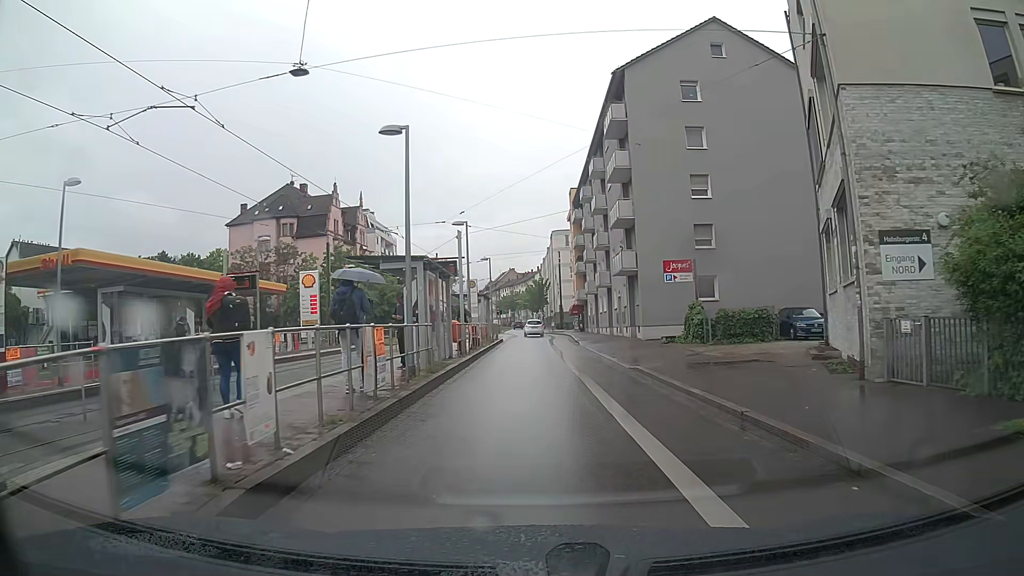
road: primary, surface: asphalt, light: Day
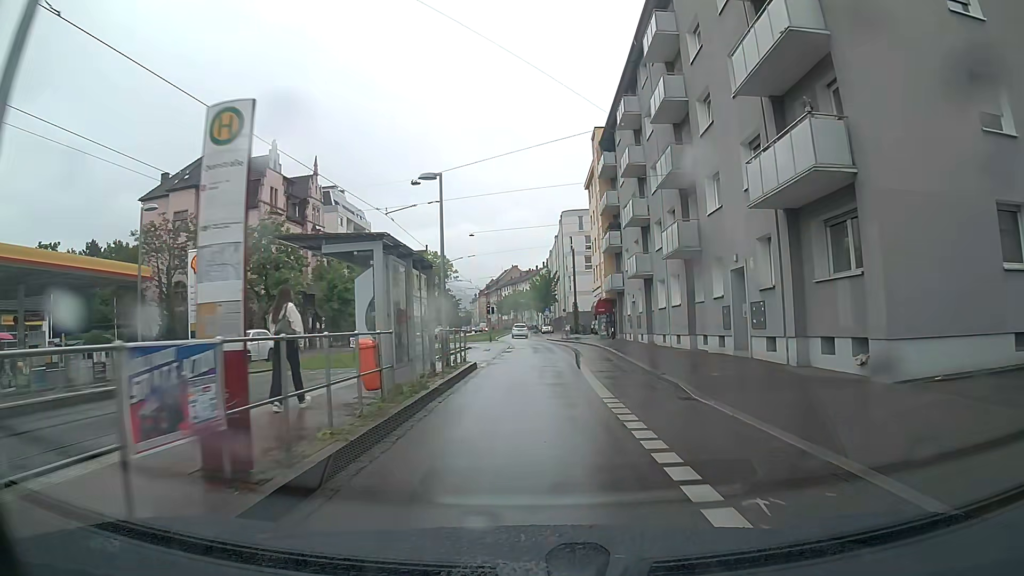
(-0.6, +25.4) m; -1°
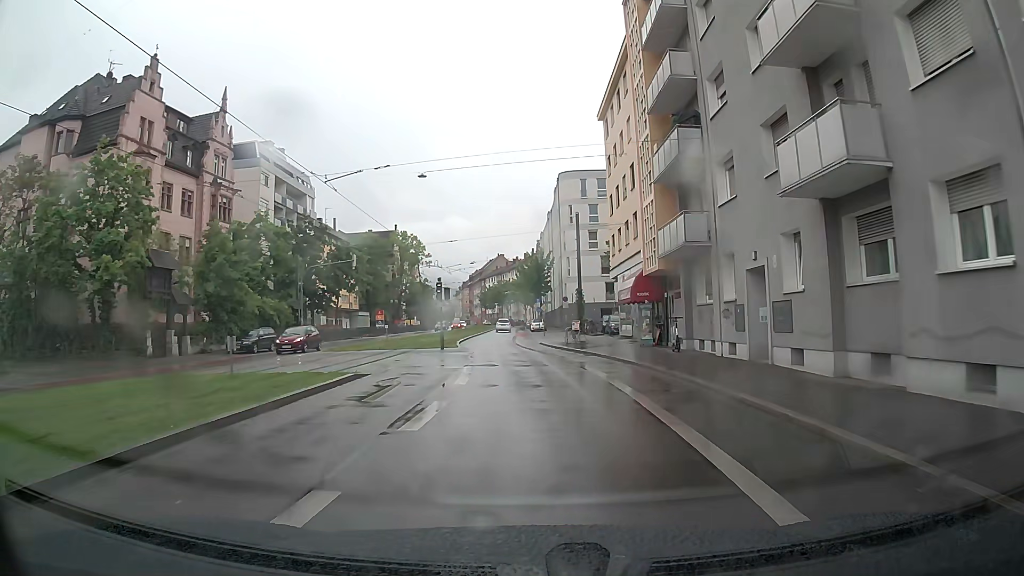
(-0.1, +24.3) m; +1°
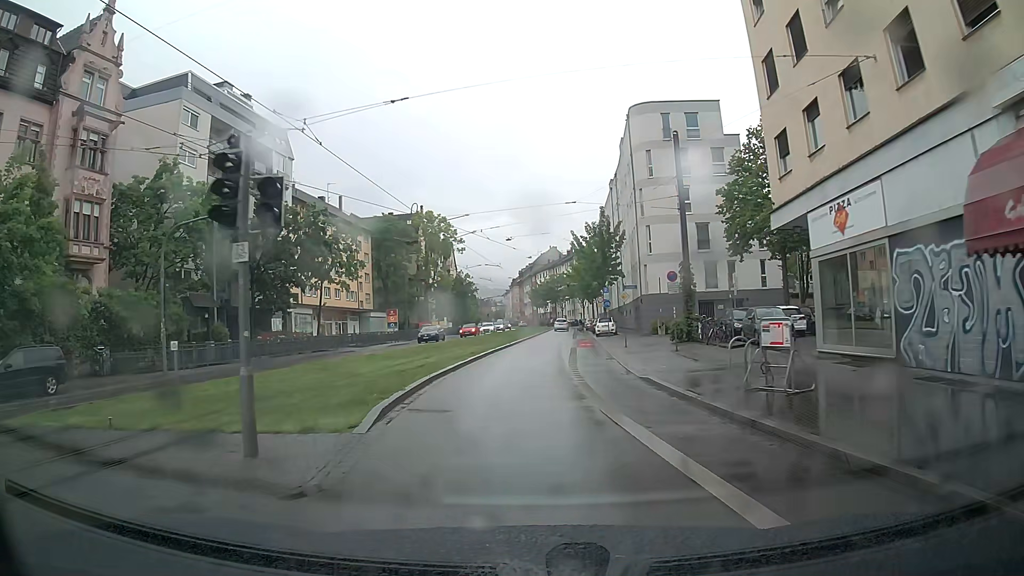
(-0.6, +25.1) m; -4°
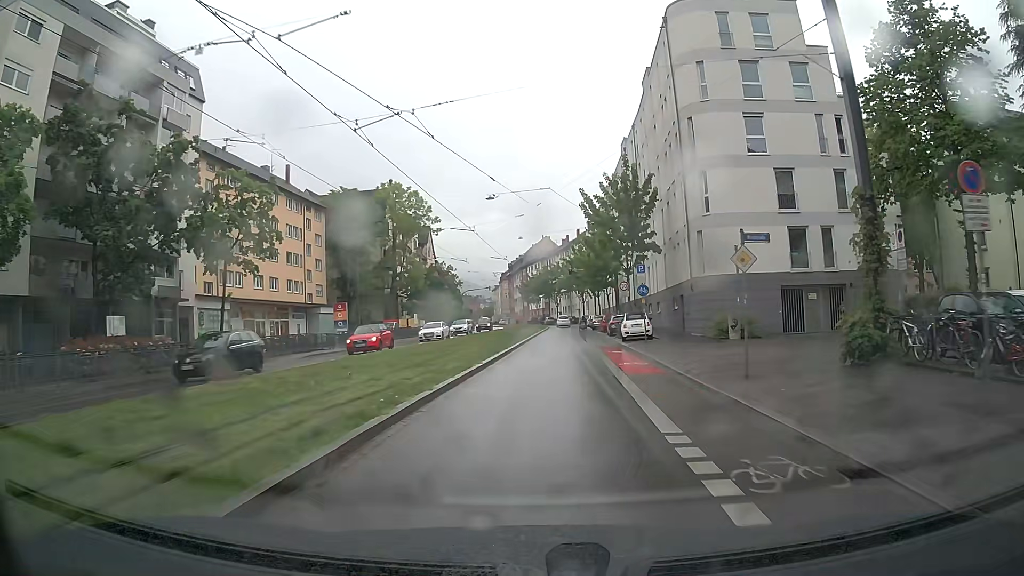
(0.0, +18.8) m; +1°
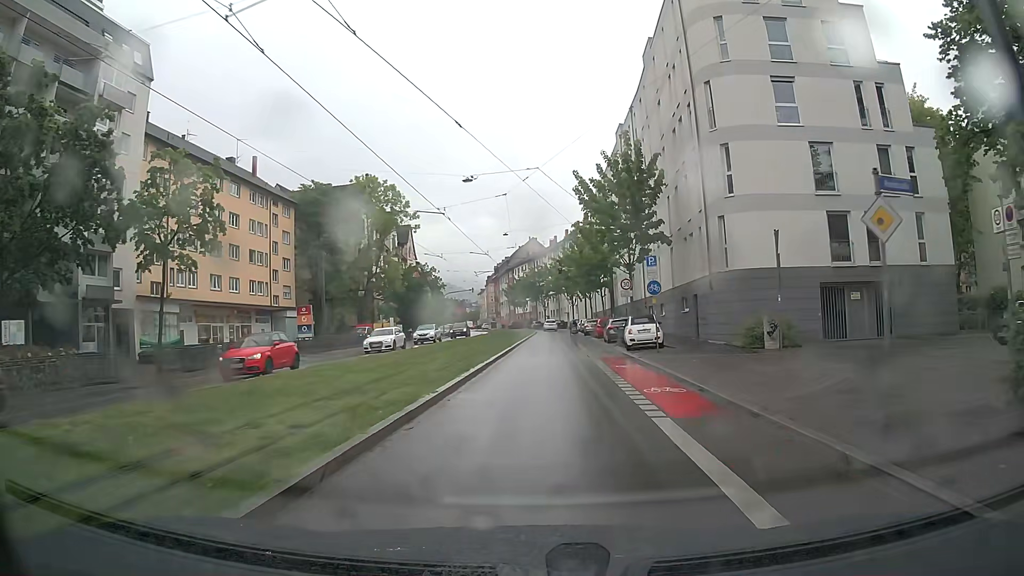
(+0.1, +6.3) m; +1°
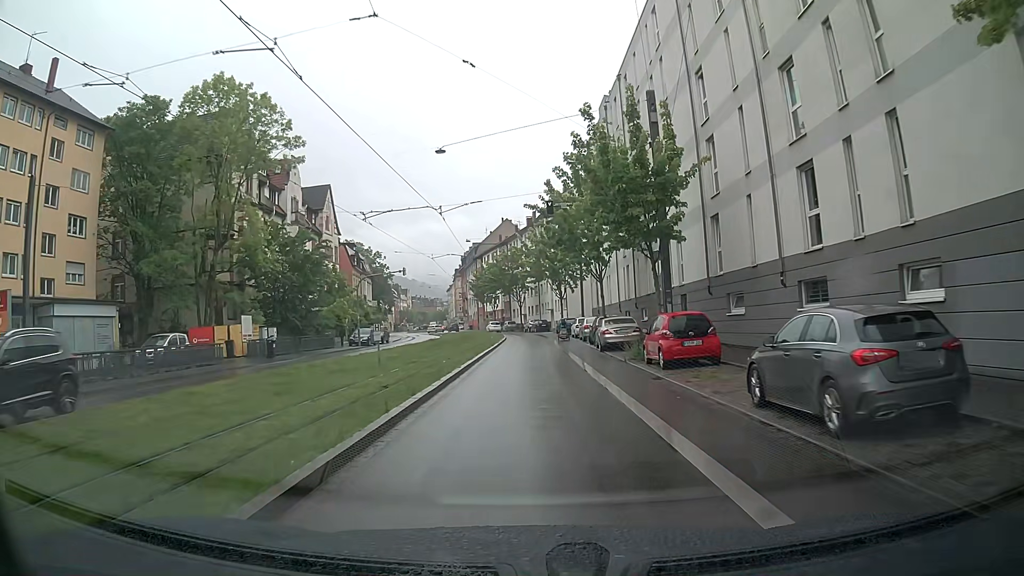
(+0.4, +32.5) m; 0°
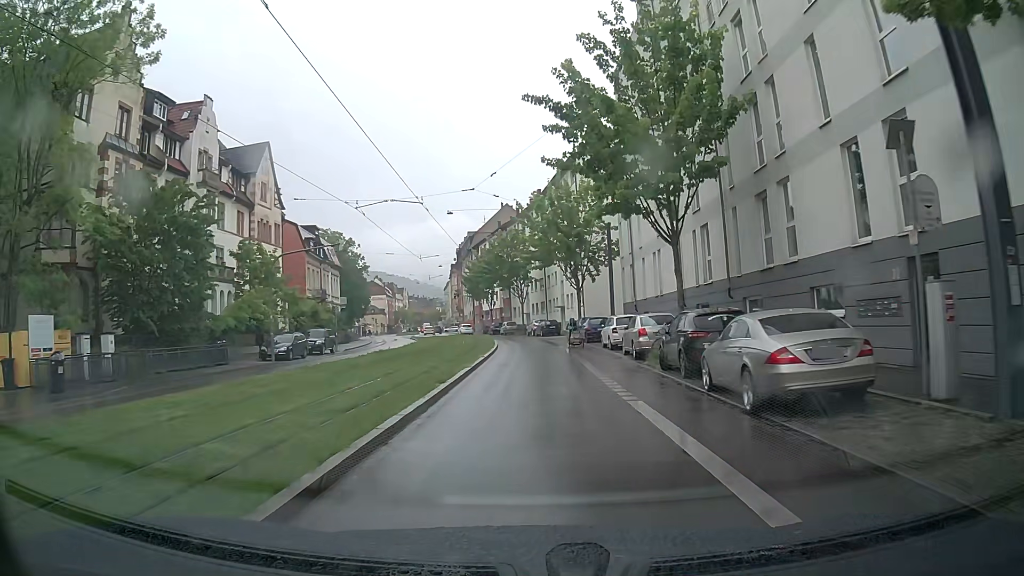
(+0.5, +19.7) m; +2°
(0, +10) (0, +20) (0, +30) (-1, +40) (-2, +50) (-3, +60) (-5, +70) (-7, +79) (-9, +89) (-12, +99) m
